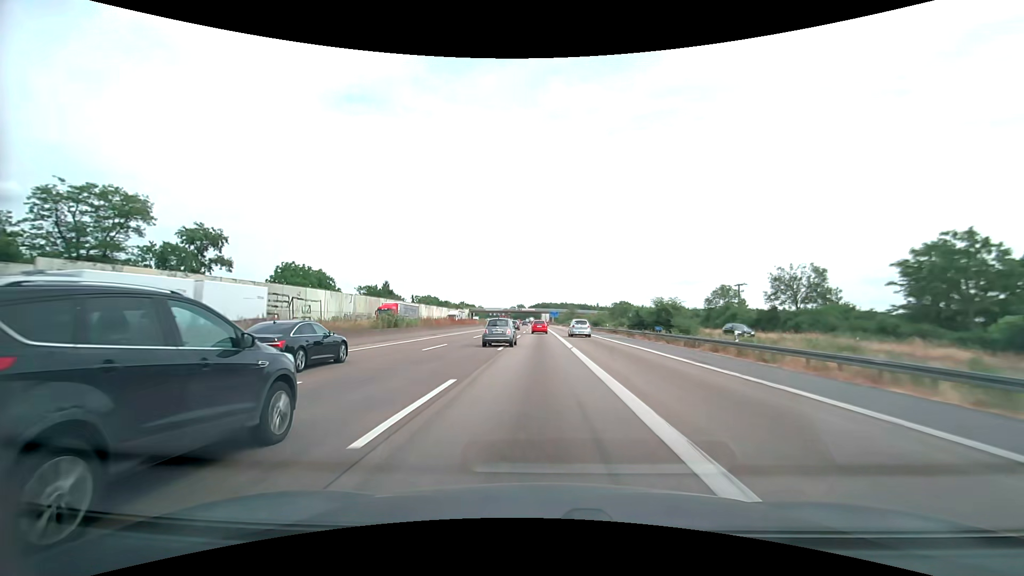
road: motorway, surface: asphalt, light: Day
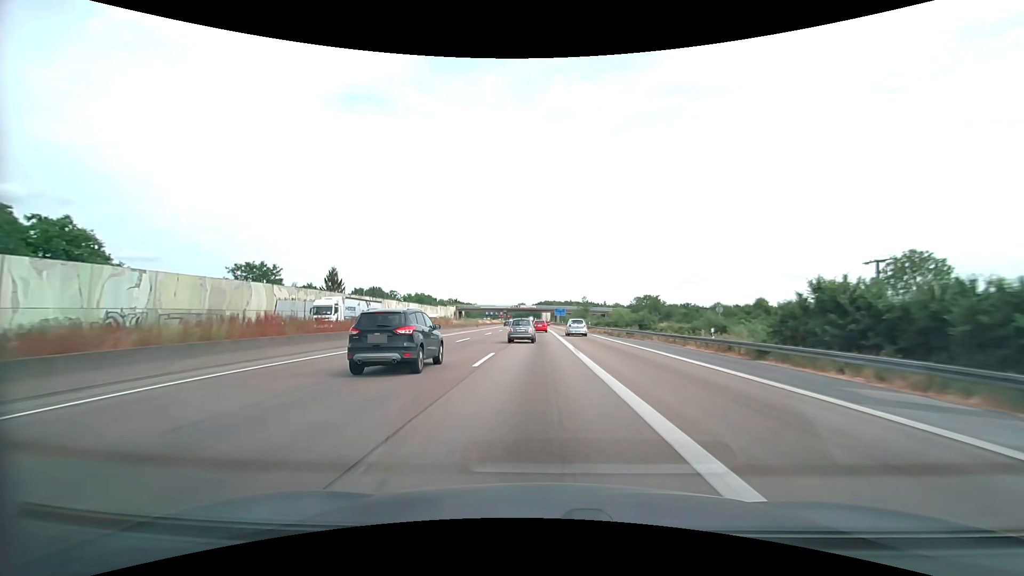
(-0.1, +44.3) m; 0°
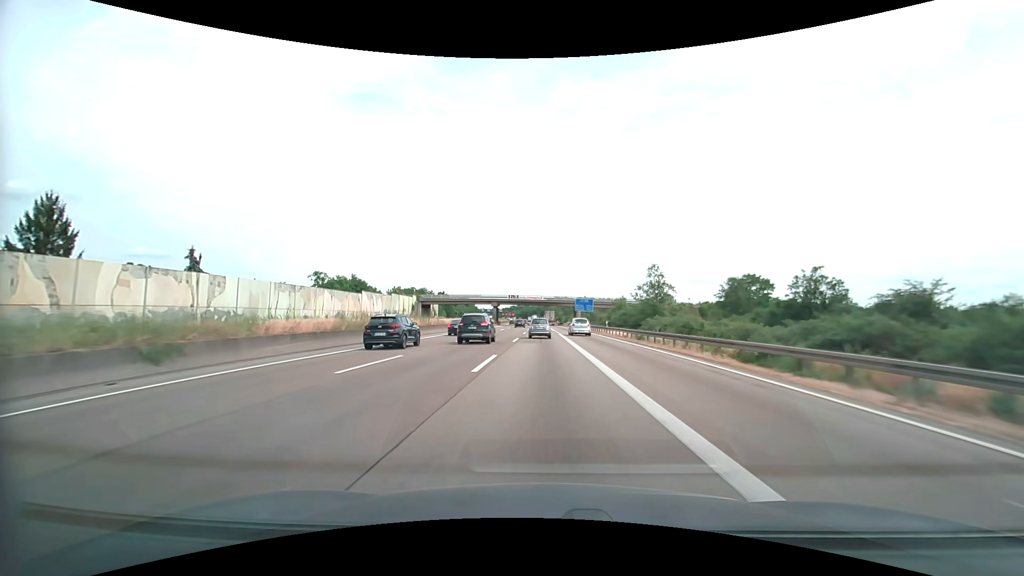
(-0.6, +74.1) m; -1°
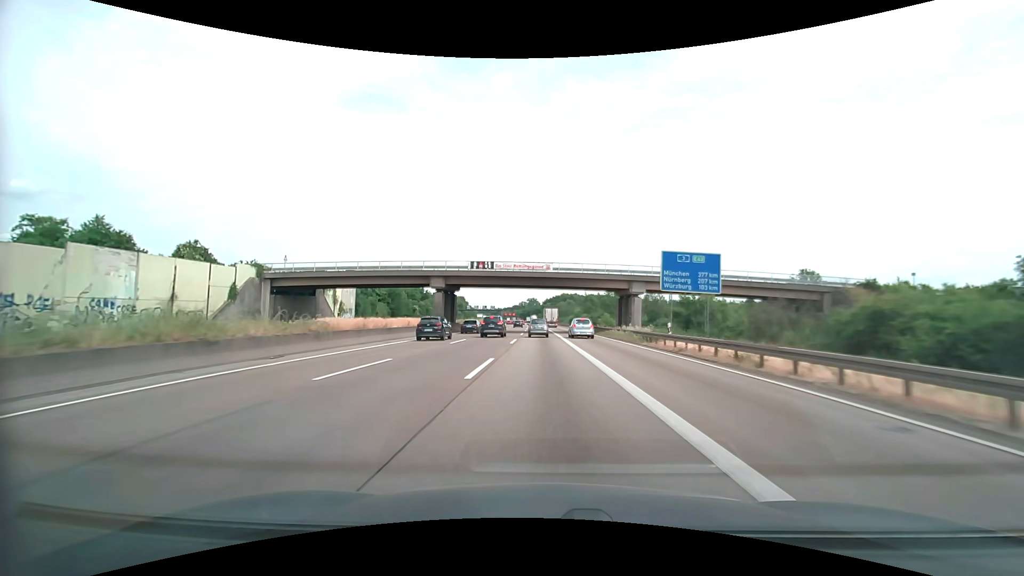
(-0.4, +73.1) m; -1°
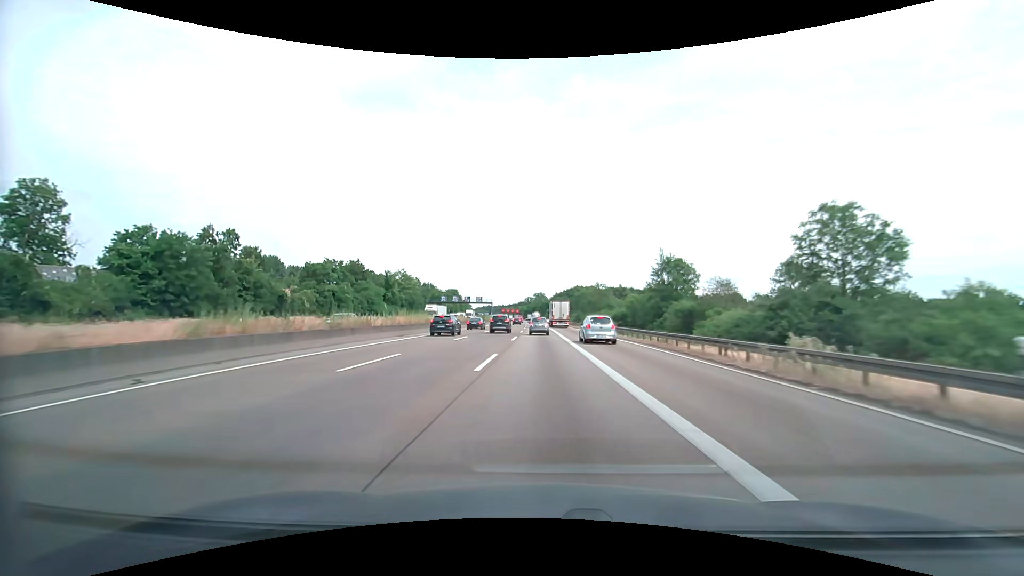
(-0.8, +70.5) m; -1°
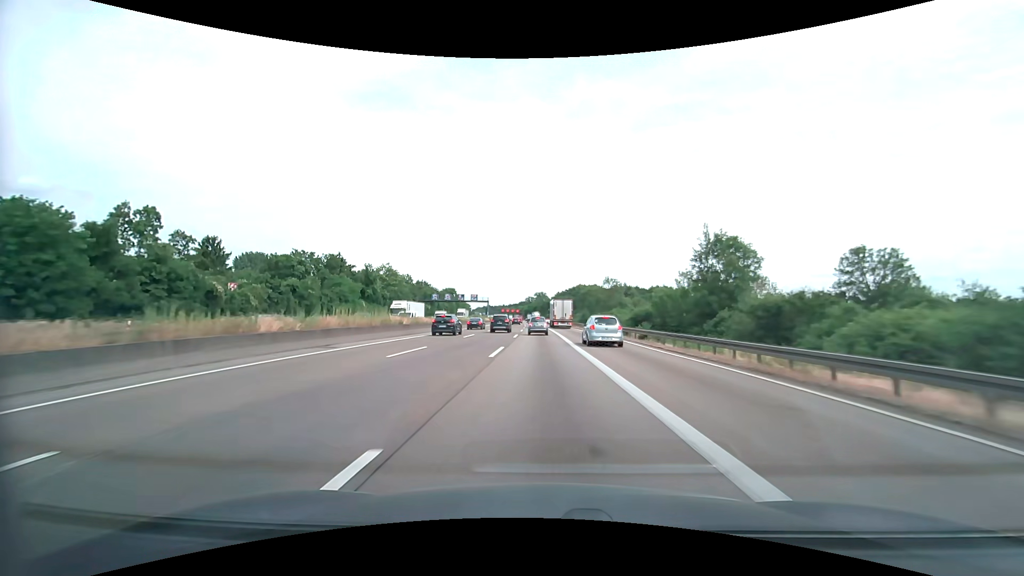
(0.0, +13.4) m; 0°
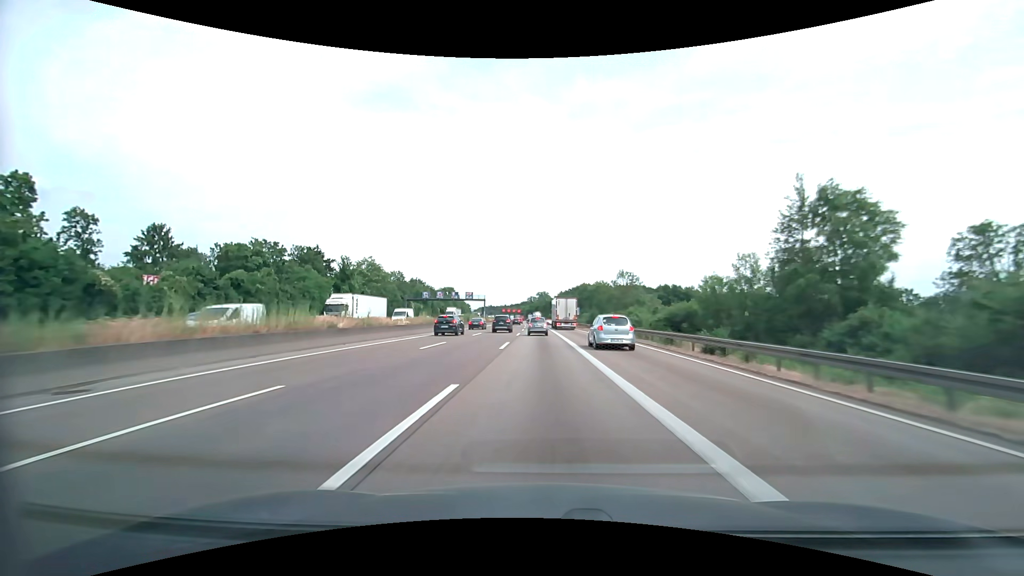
(0.0, +13.1) m; 0°
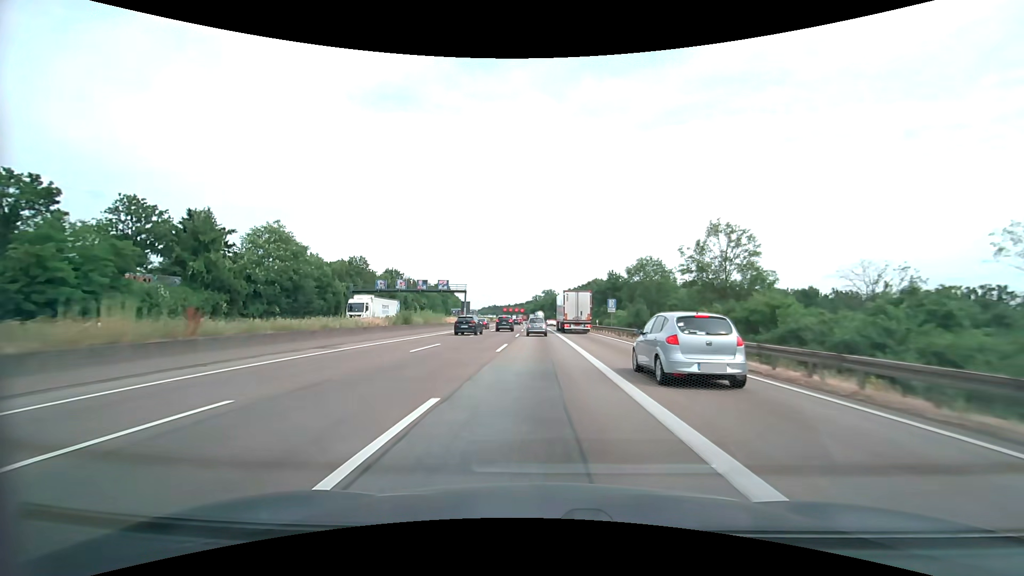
(-0.2, +37.5) m; -1°
(0, +10) (0, +20) (0, +30) (0, +40) (0, +50) (-1, +60) (-1, +70) (-1, +80) (-1, +90) (-2, +100) m
